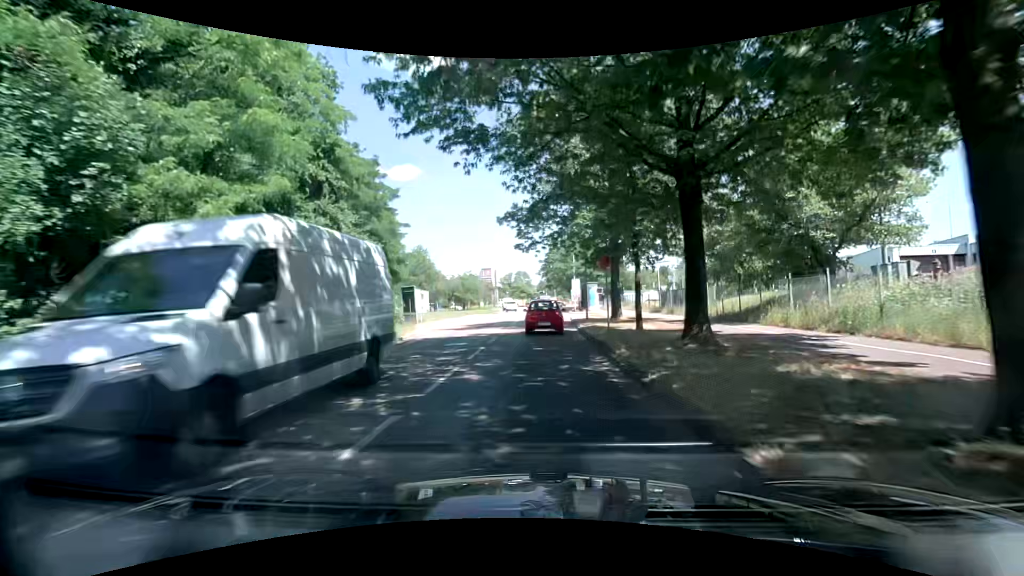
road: secondary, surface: asphalt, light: Day
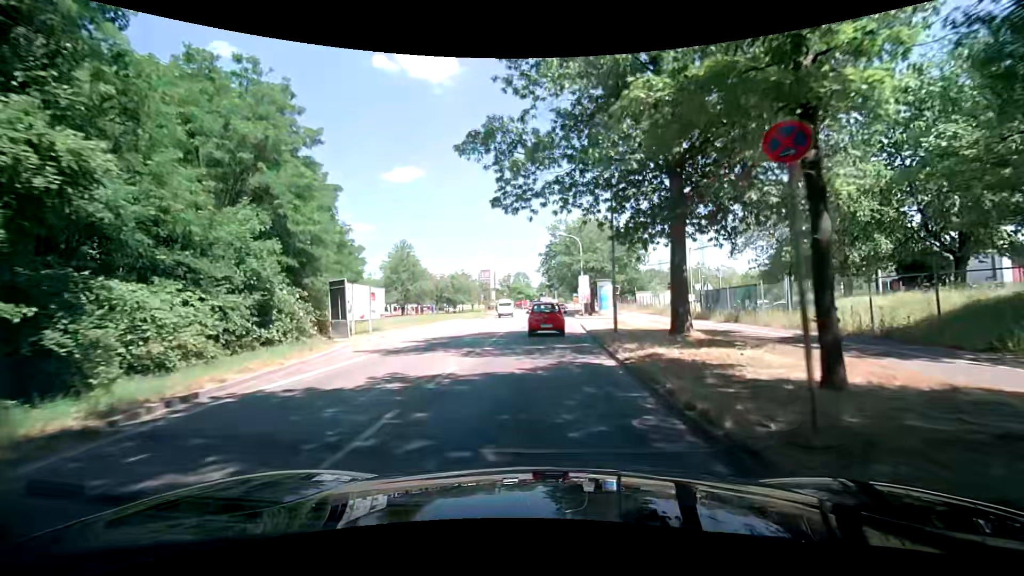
(0.0, +13.0) m; +1°
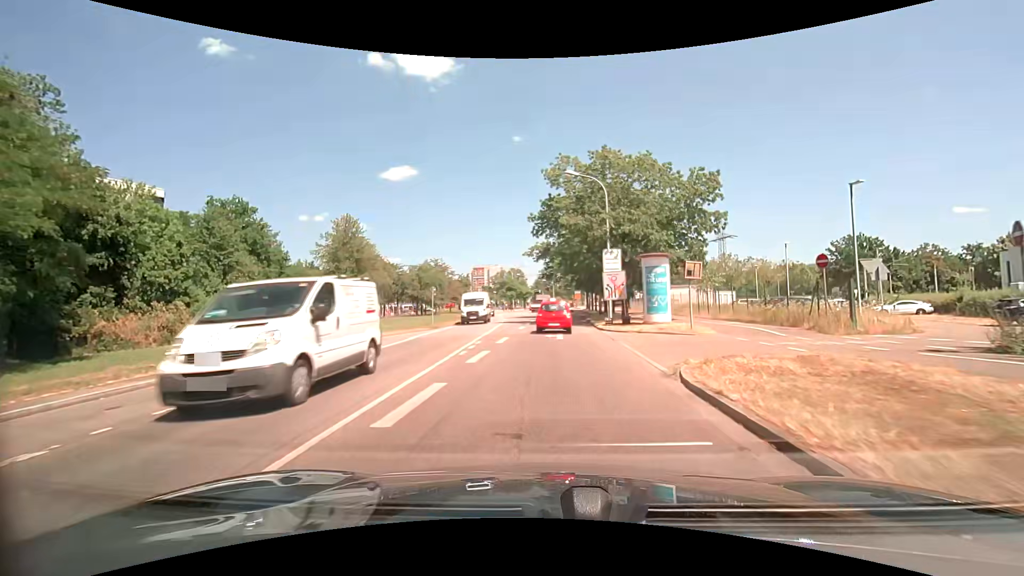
(-0.2, +25.4) m; 0°
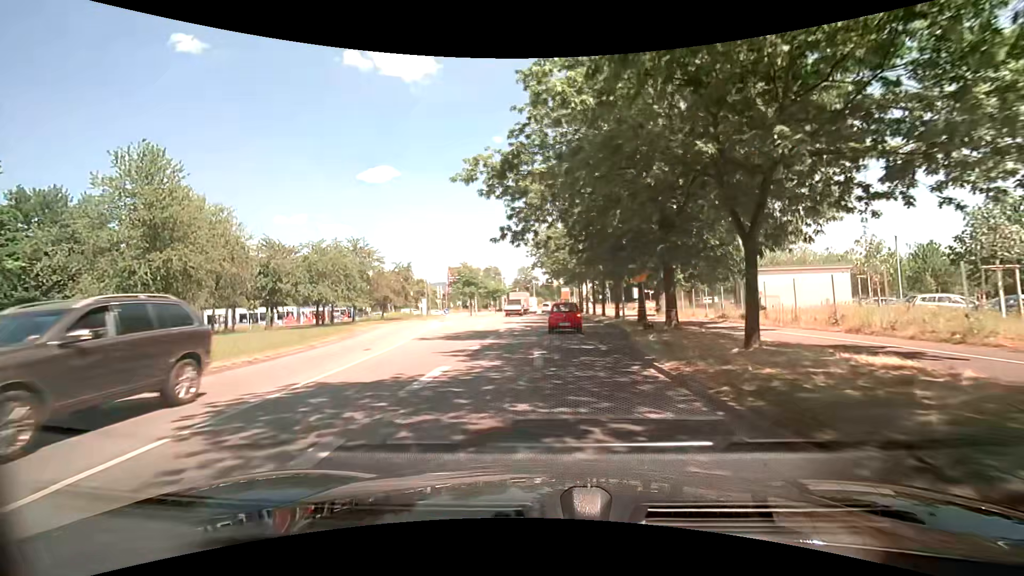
(+0.6, +31.7) m; +2°
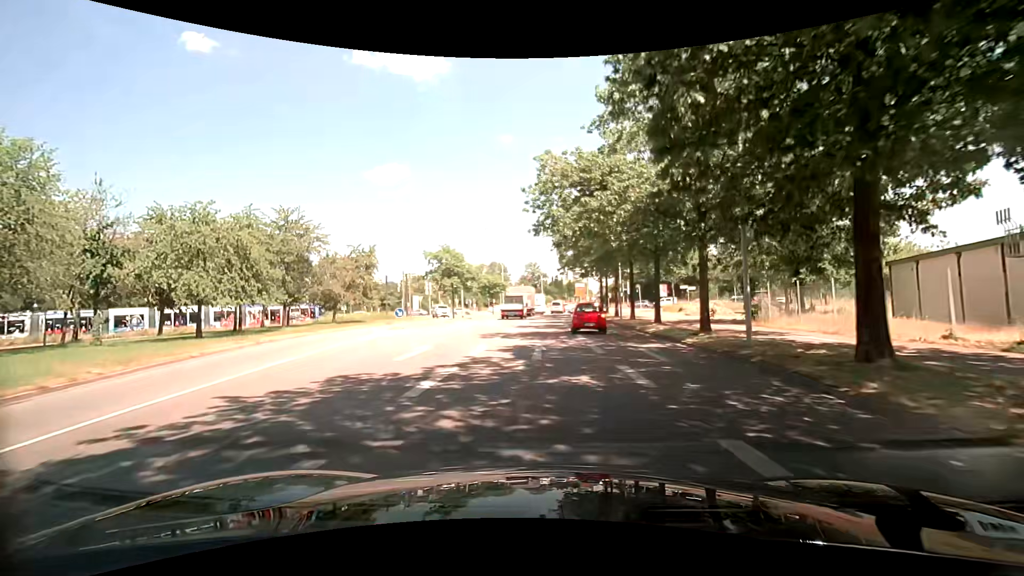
(-0.3, +18.8) m; -2°
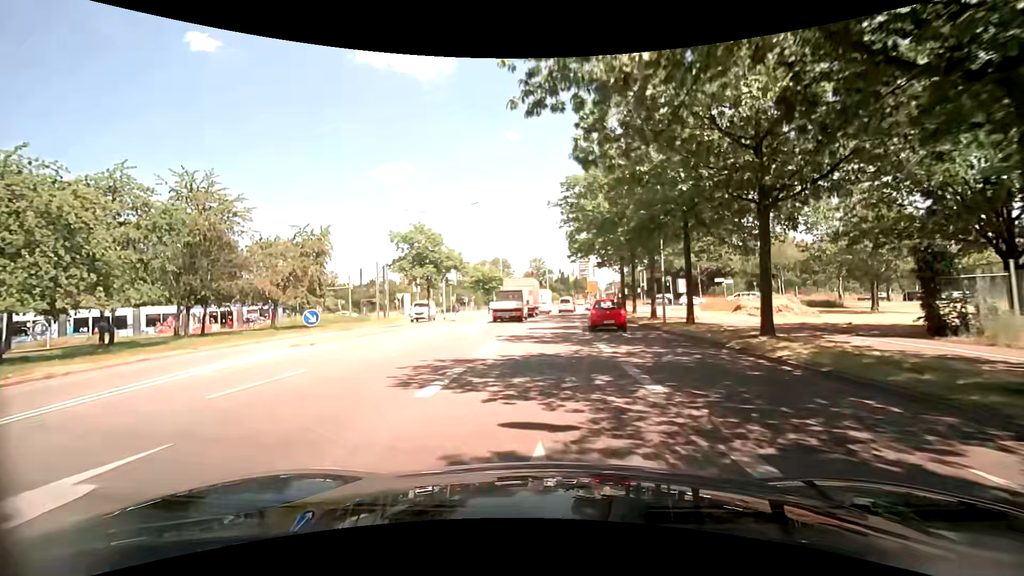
(0.0, +12.6) m; 0°
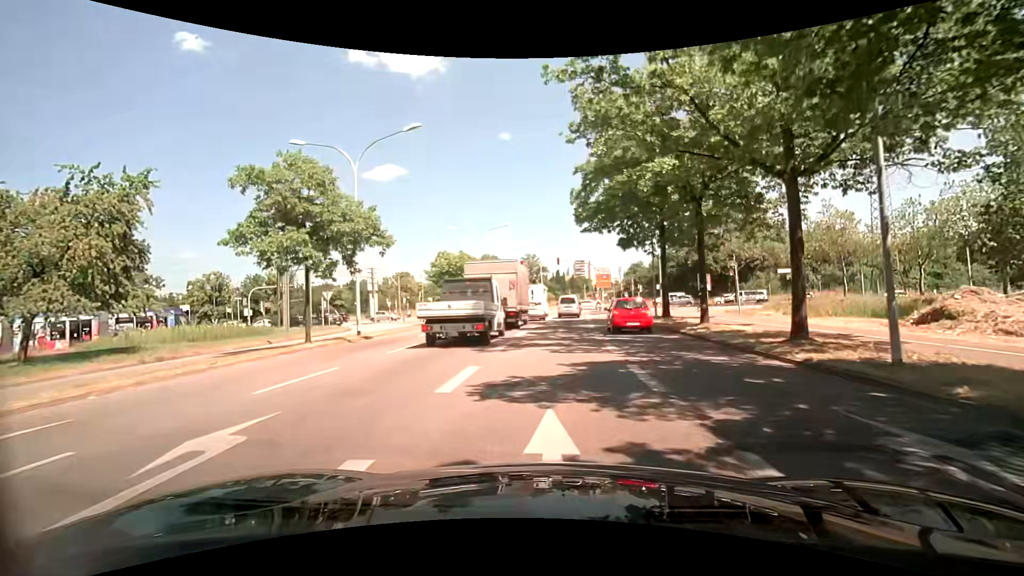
(0.0, +18.0) m; 0°
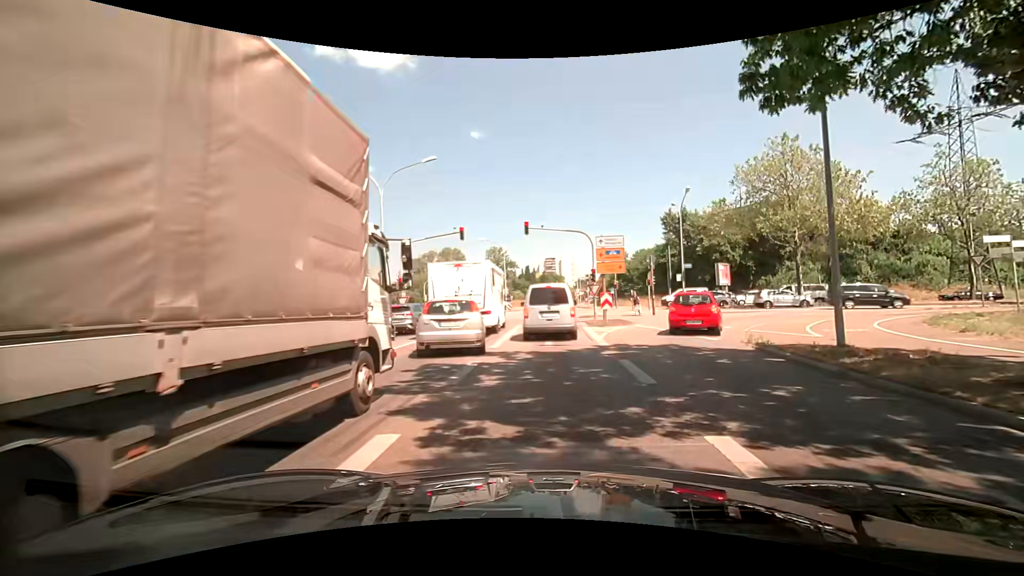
(+0.6, +23.6) m; +4°
